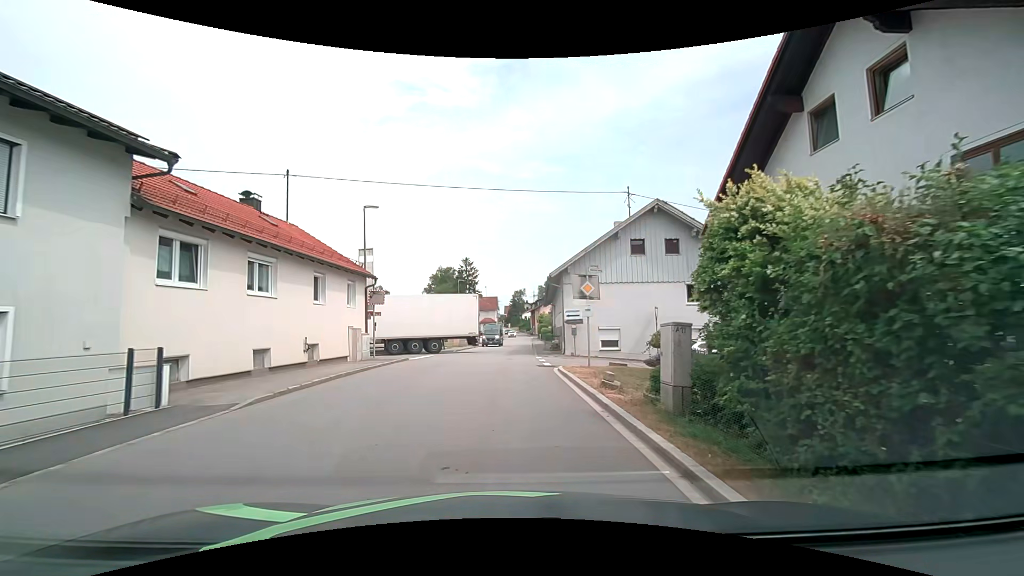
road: secondary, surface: asphalt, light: Day
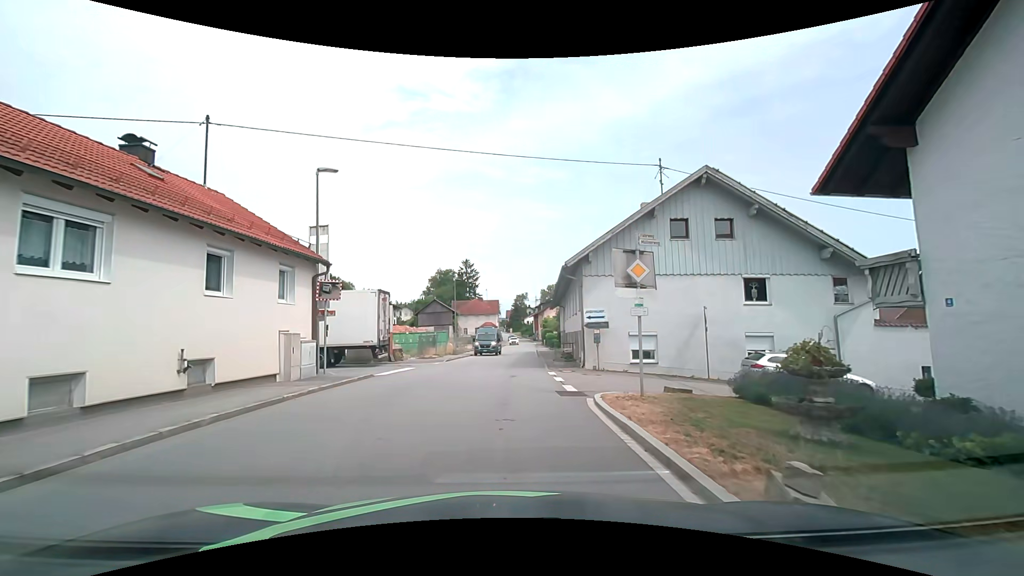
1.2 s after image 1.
(-0.1, +6.9) m; -1°
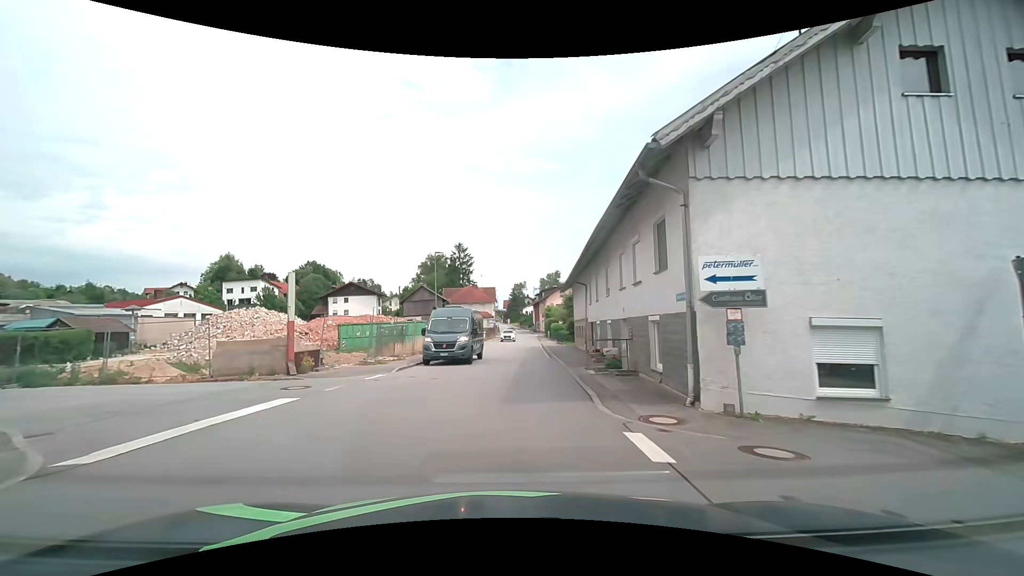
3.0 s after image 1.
(+0.1, +13.8) m; +1°
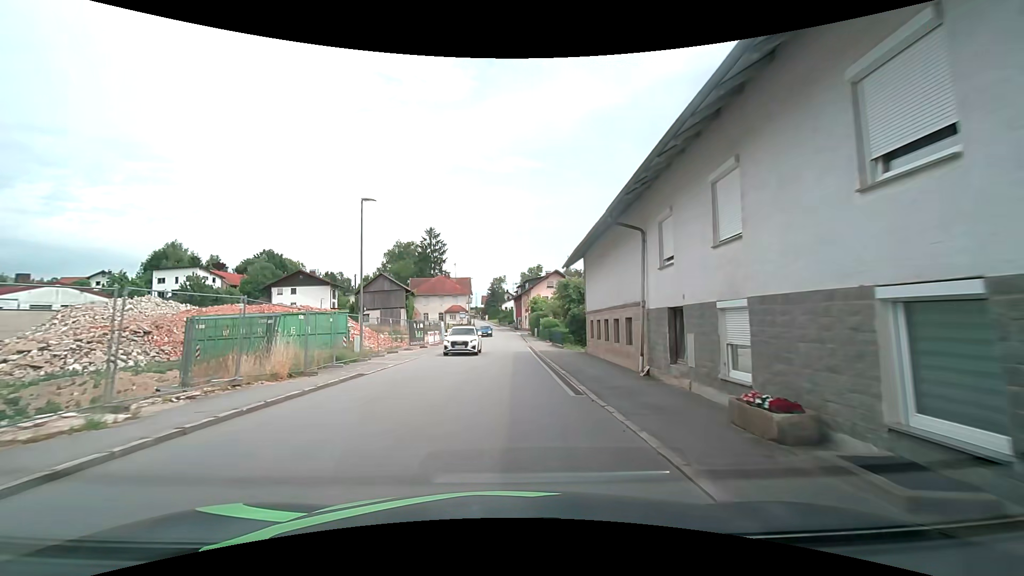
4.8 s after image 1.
(+0.1, +16.5) m; +2°
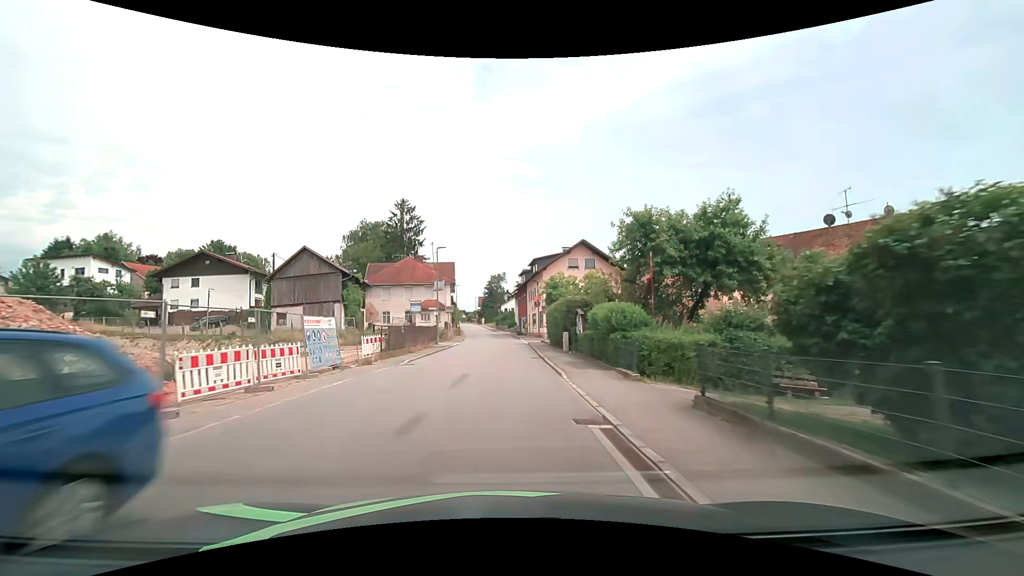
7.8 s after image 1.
(+0.6, +31.0) m; 0°
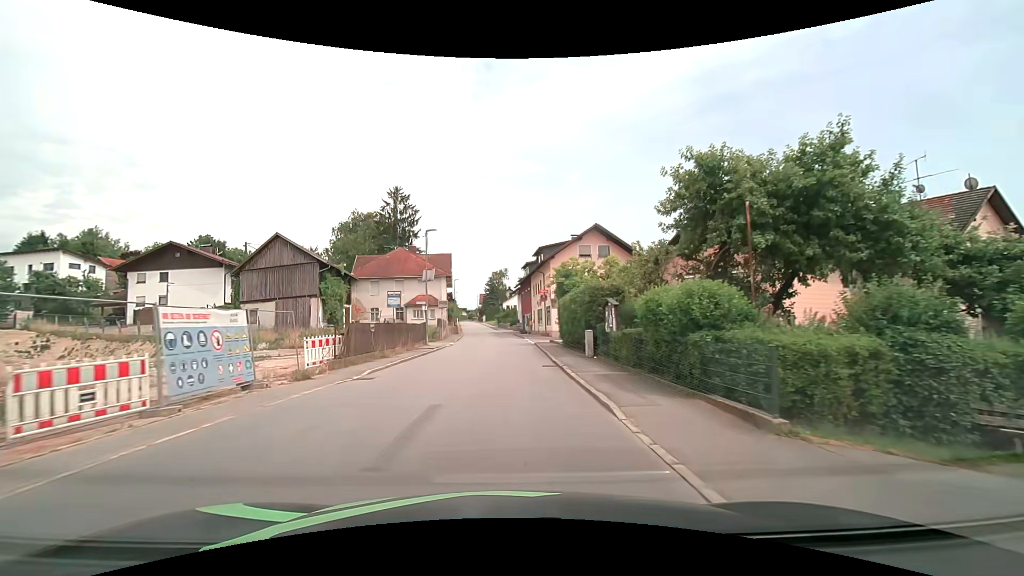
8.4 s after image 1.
(0.0, +6.8) m; 0°
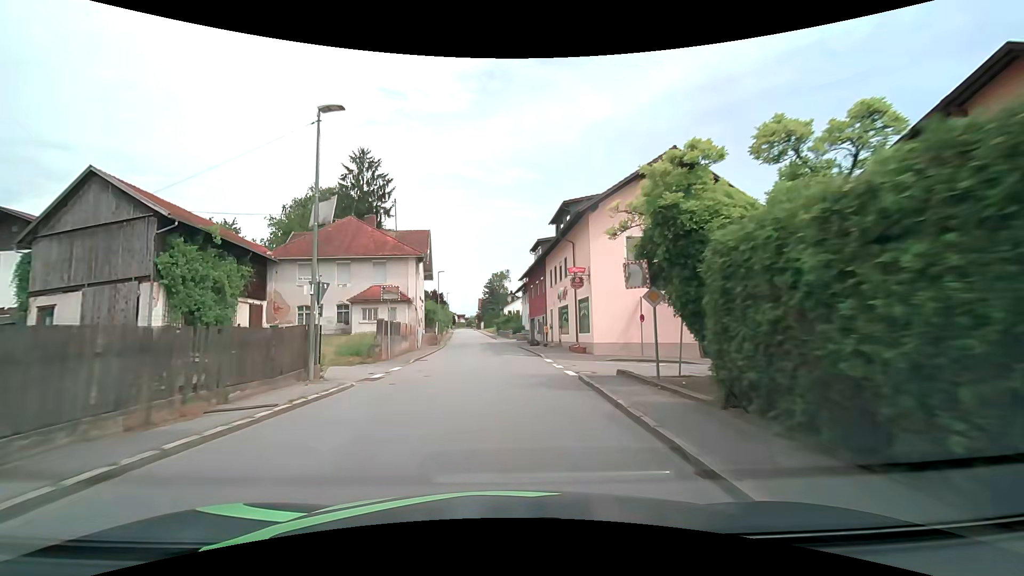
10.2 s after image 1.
(0.0, +21.0) m; 0°
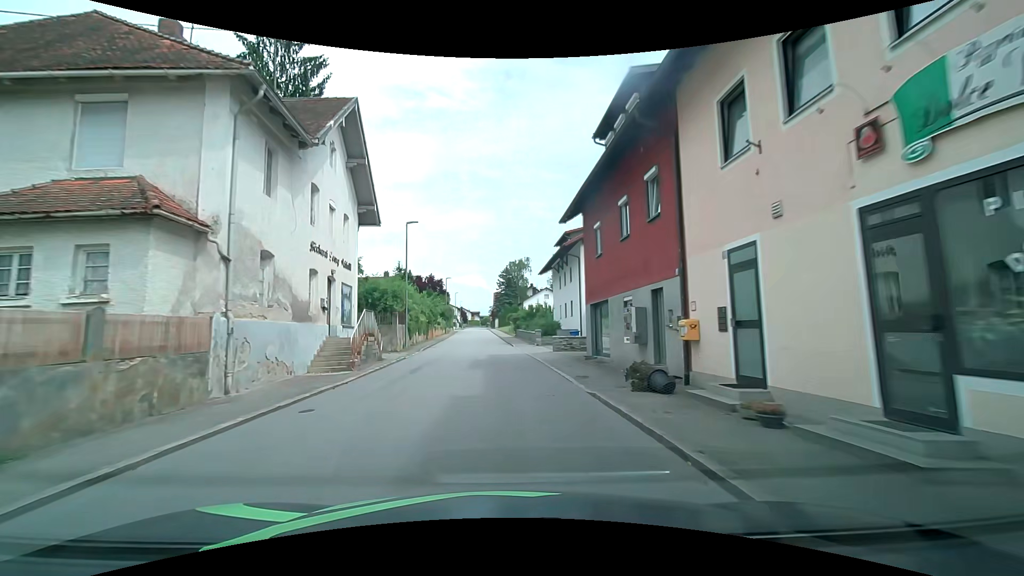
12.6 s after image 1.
(-0.5, +28.1) m; -3°
(0, +10) (0, +20) (-1, +30) (-1, +40) (-1, +50) (-2, +60) (-2, +70) (-3, +80) (-3, +90) (-4, +100) m
